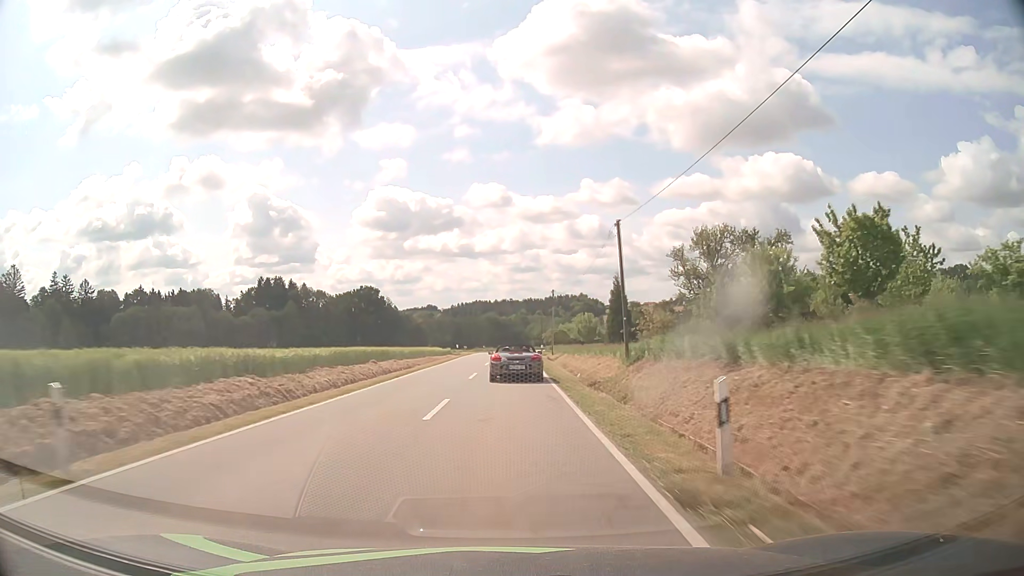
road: tertiary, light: Day
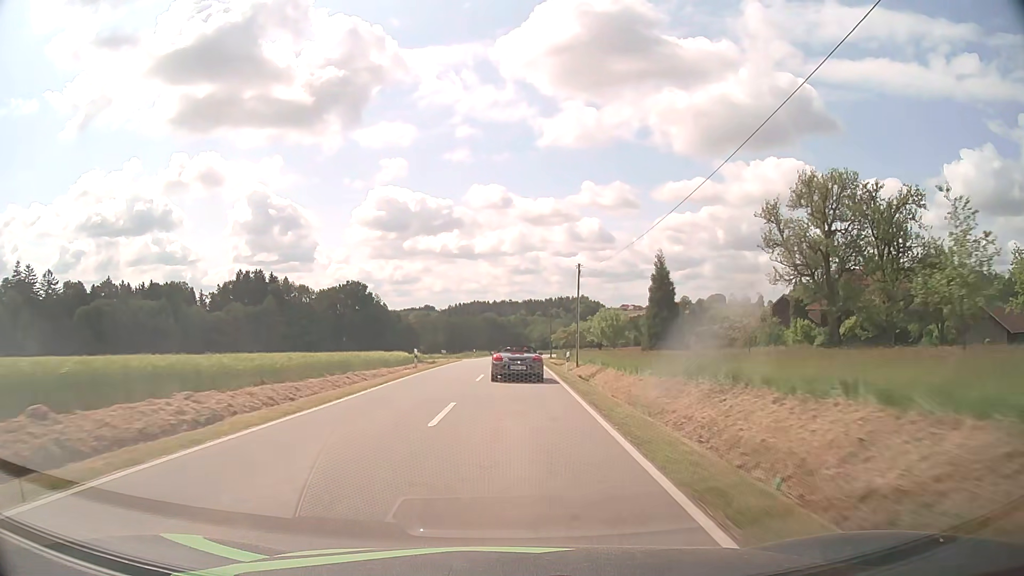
(0.0, +25.1) m; 0°
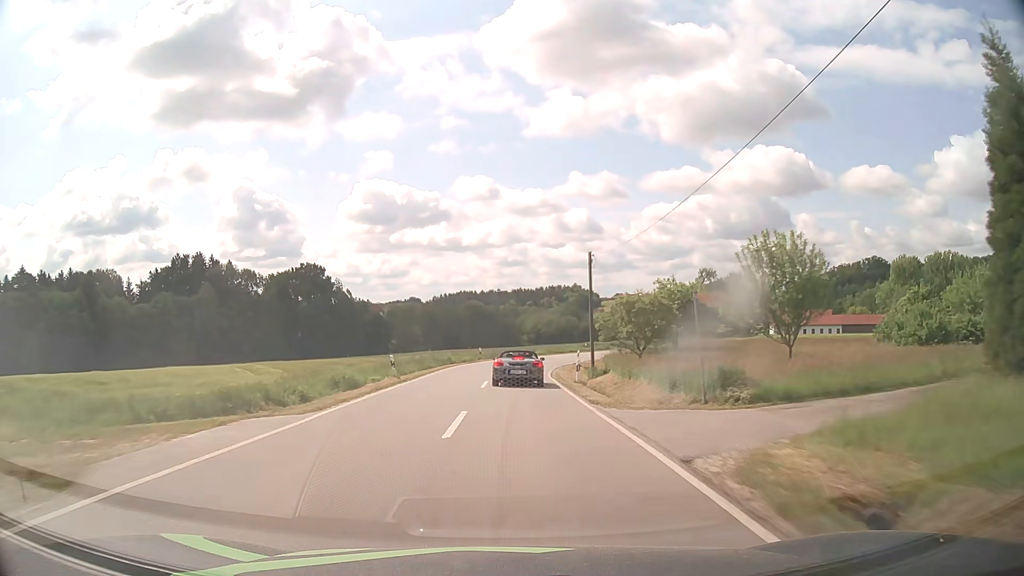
(+0.4, +48.9) m; +1°
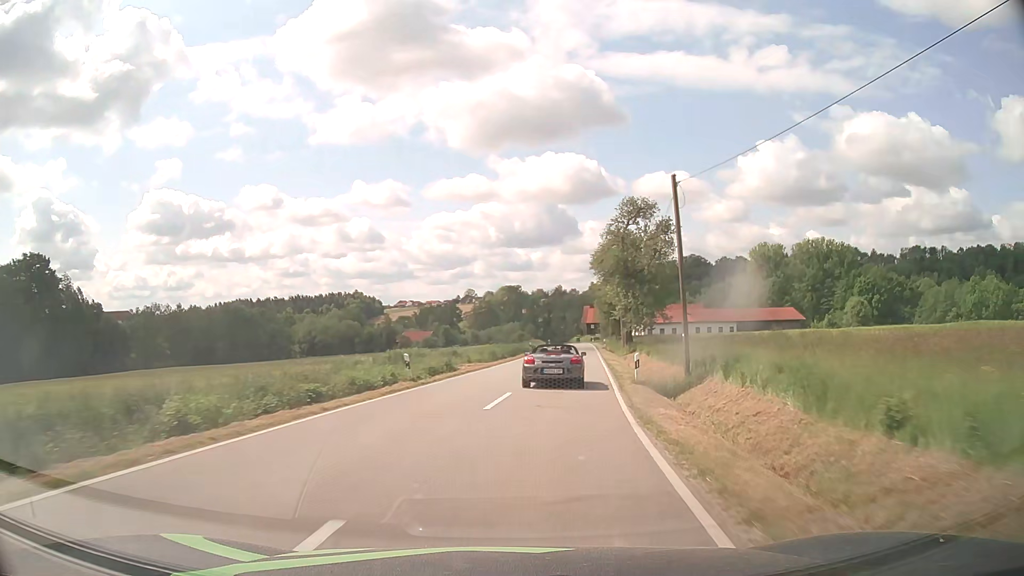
(+5.0, +55.9) m; +18°
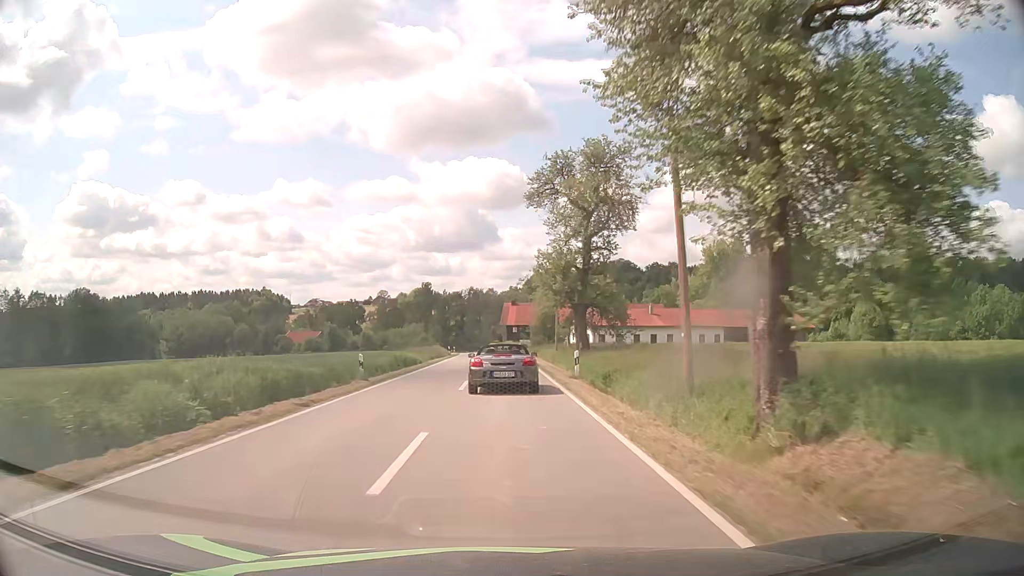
(+4.6, +43.0) m; +7°
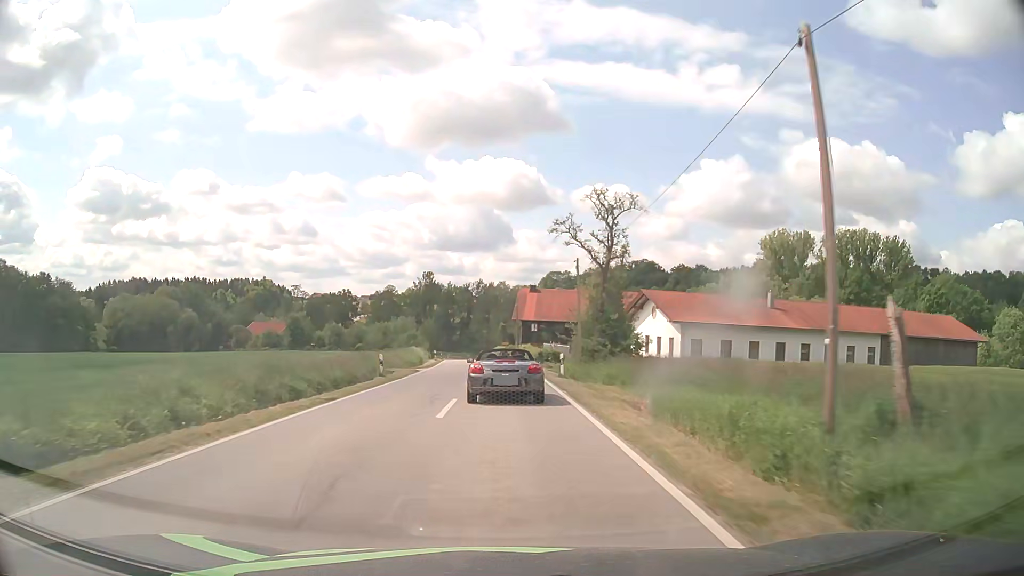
(-0.3, +41.8) m; -1°
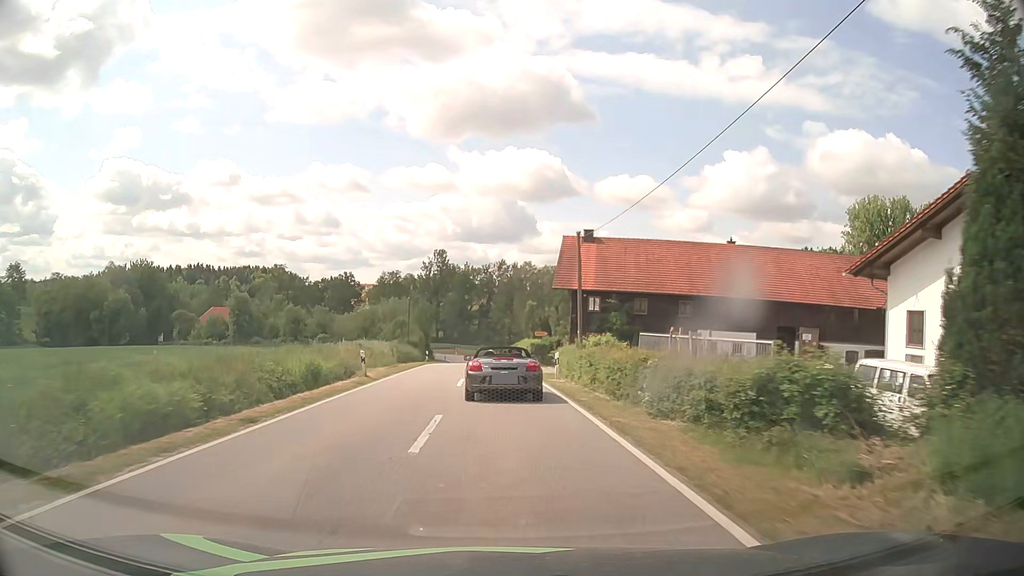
(-0.5, +39.9) m; -2°
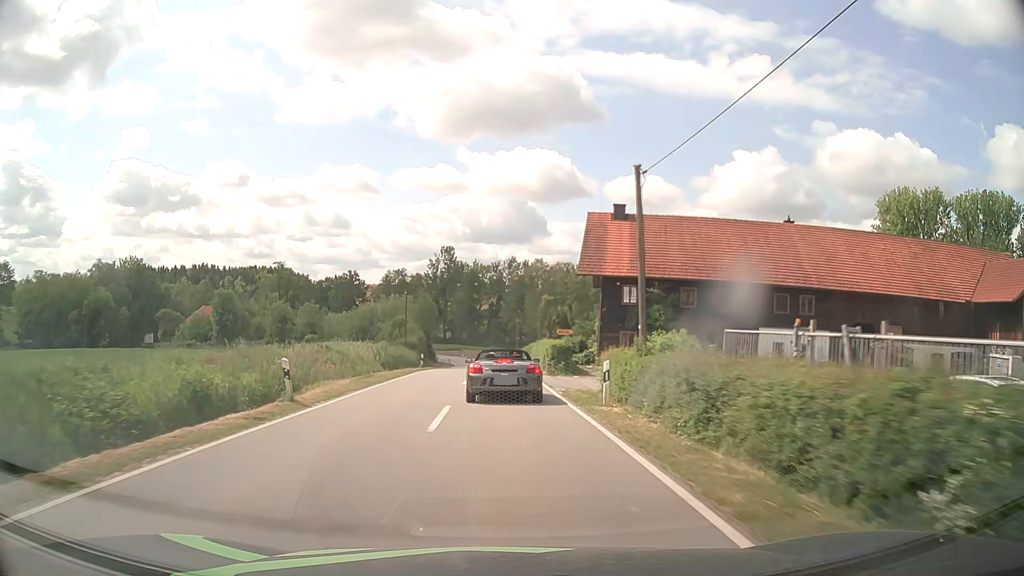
(0.0, +9.7) m; -1°
(0, +10) (0, +20) (-1, +30) (-1, +40) (-1, +50) (-1, +60) (-1, +70) (-2, +80) (-3, +90) (-6, +100) m
